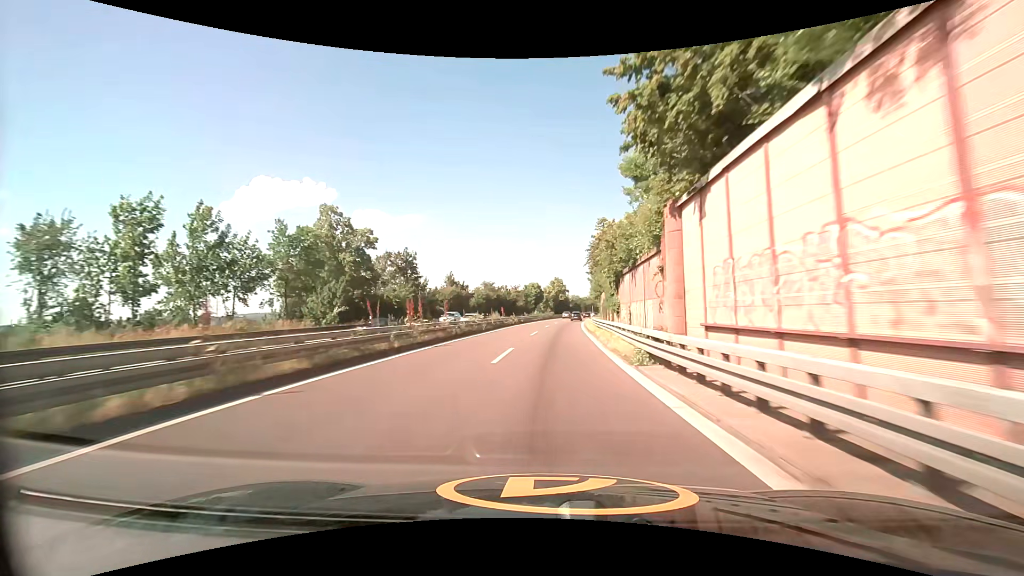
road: trunk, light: Day
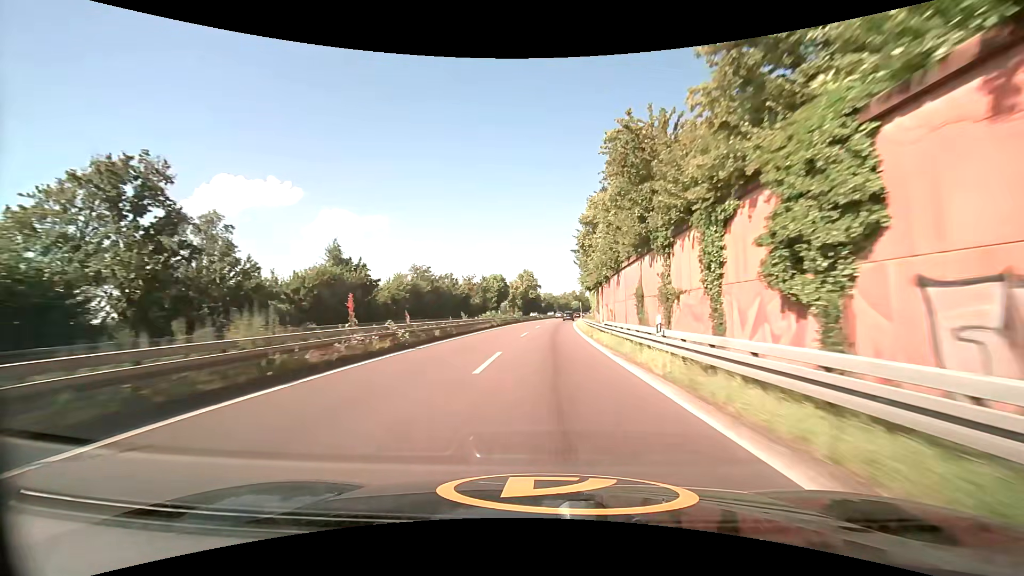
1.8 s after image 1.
(+1.0, +38.3) m; +3°
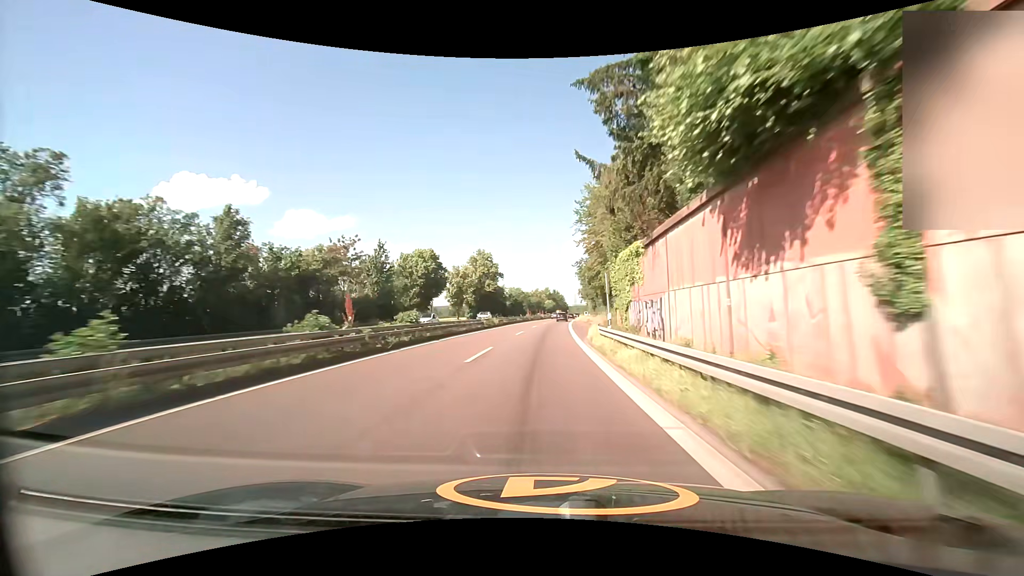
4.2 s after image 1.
(+1.8, +50.8) m; +3°
(0, +10) (0, +20) (0, +30) (+1, +40) (+1, +50) (+1, +60) (+2, +70) (+3, +80) (+3, +90) (+4, +100) m
